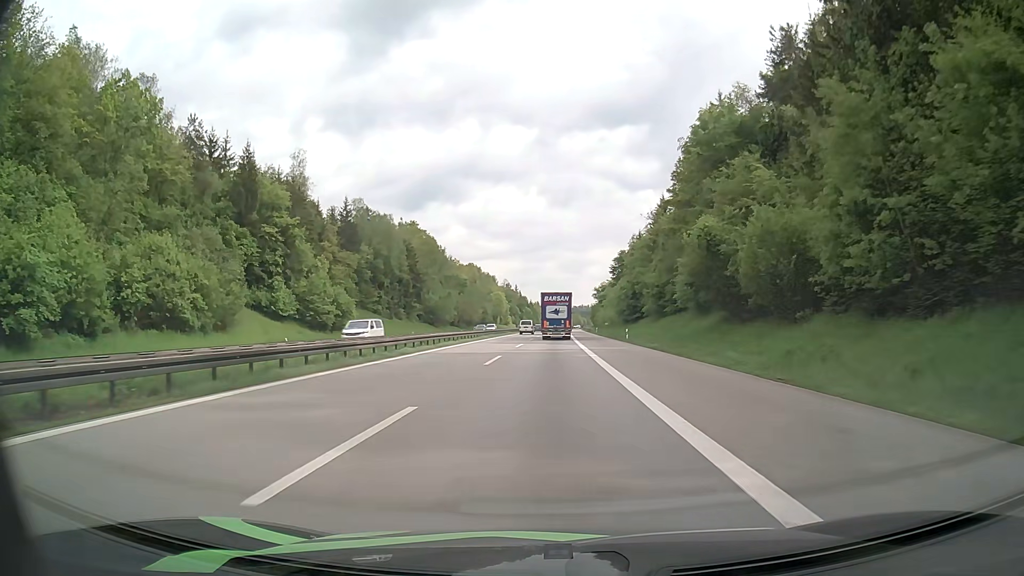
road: motorway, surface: asphalt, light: Day
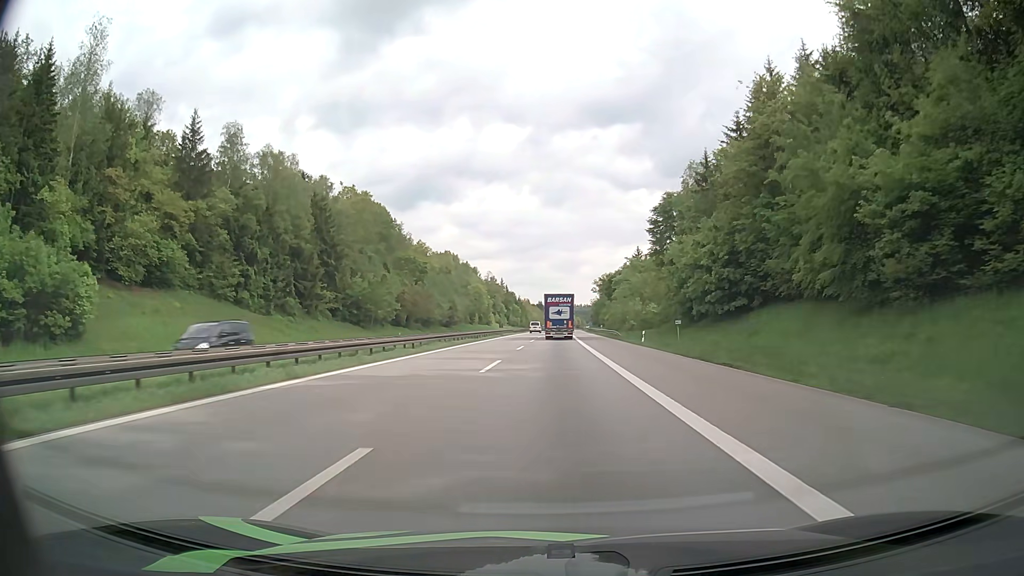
(+0.2, +57.8) m; +1°
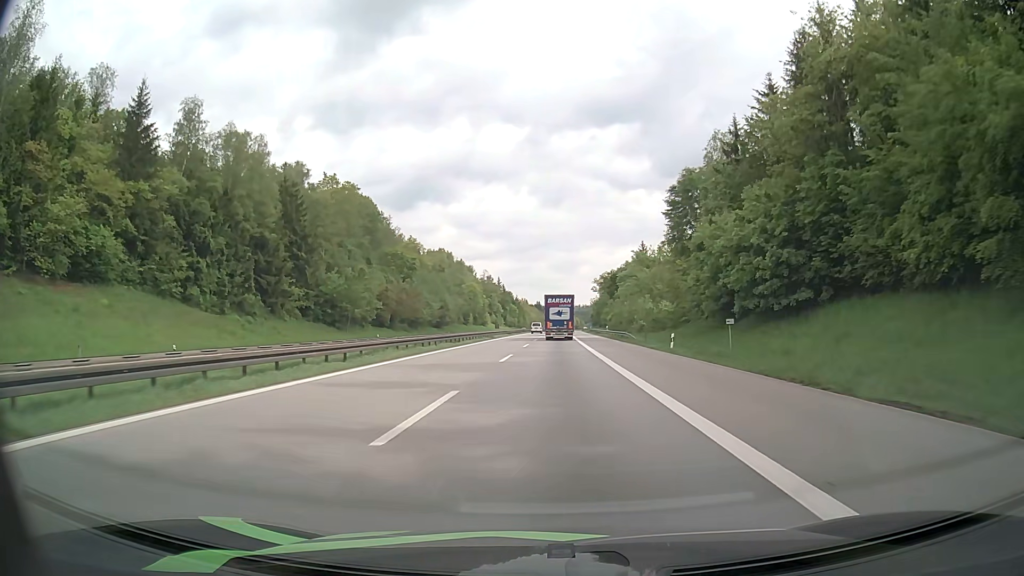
(0.0, +11.6) m; 0°
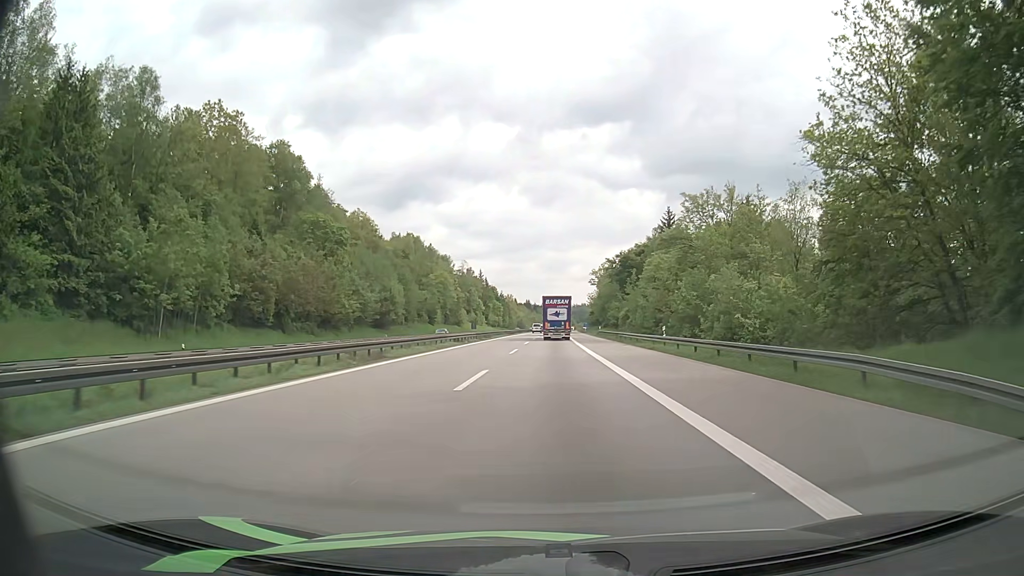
(+0.4, +46.6) m; +1°
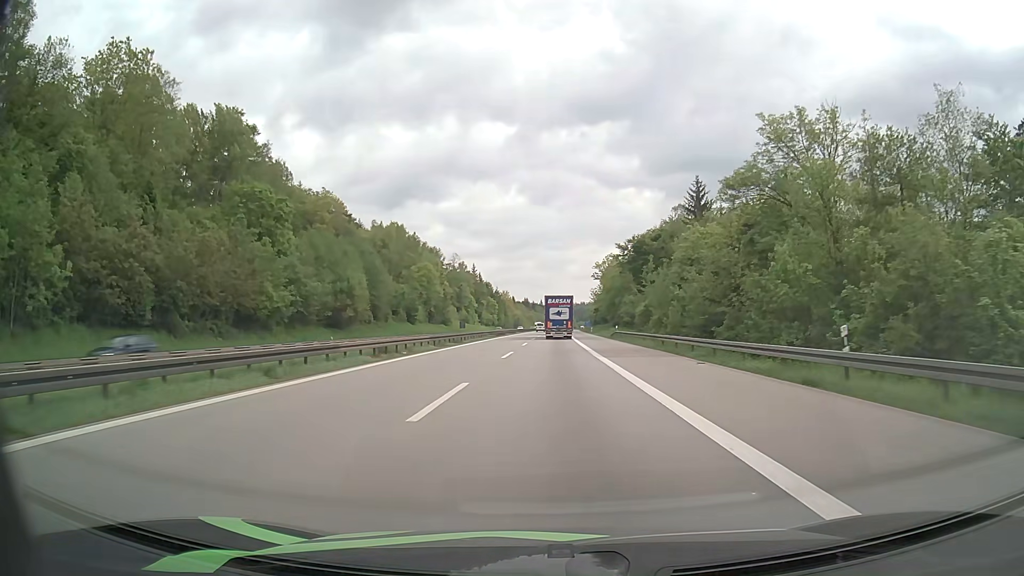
(+0.1, +23.4) m; 0°
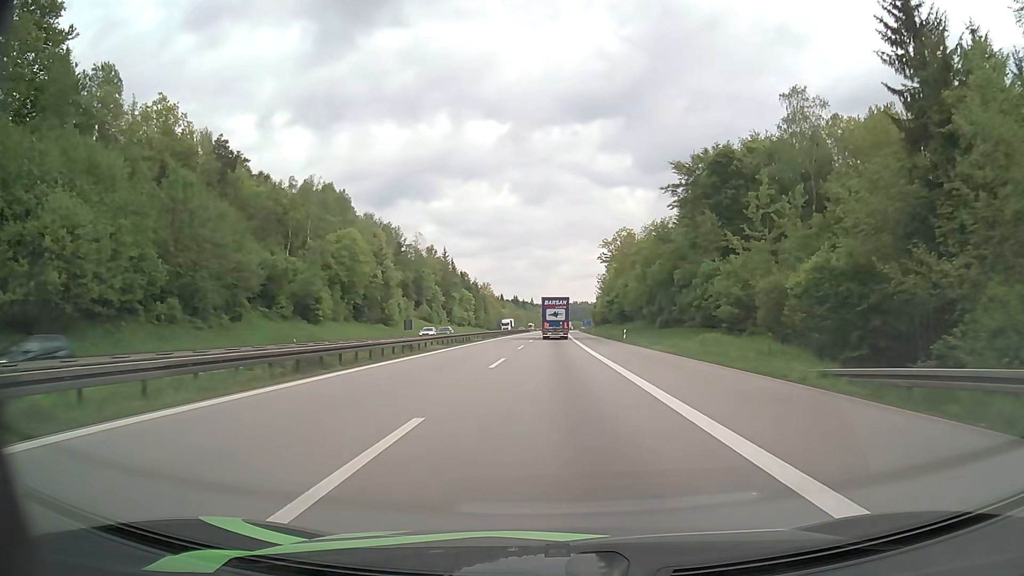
(+0.3, +59.2) m; +1°
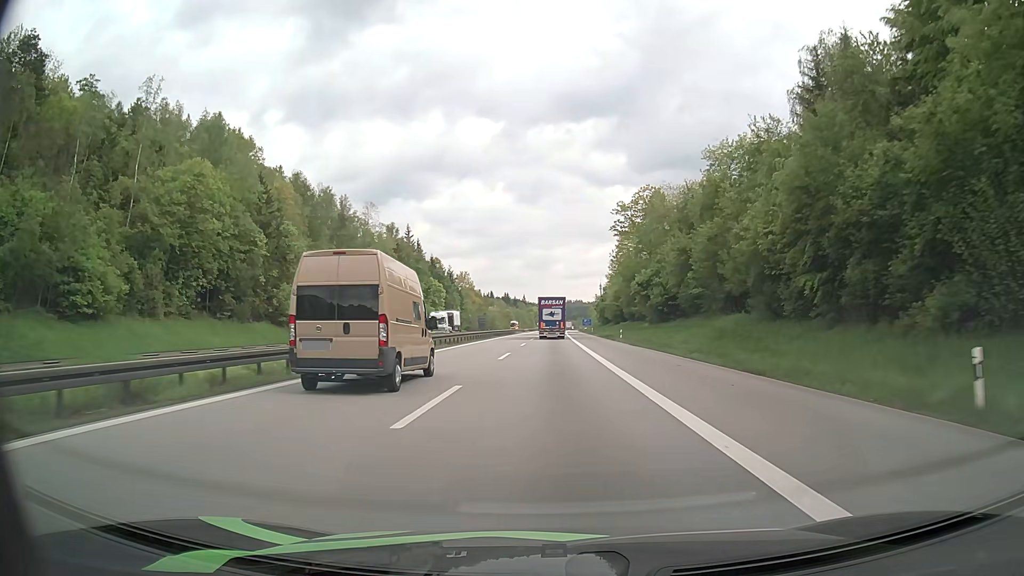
(+0.2, +48.7) m; +1°
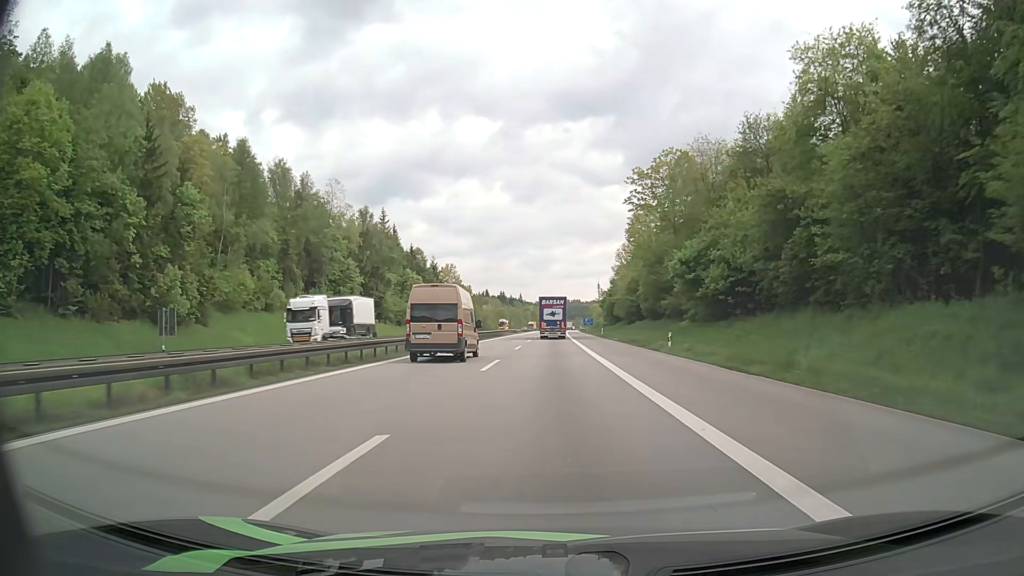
(0.0, +24.7) m; 0°
(0, +10) (0, +20) (0, +30) (0, +40) (0, +50) (0, +60) (+1, +70) (+1, +80) (+1, +90) (+1, +100) m
